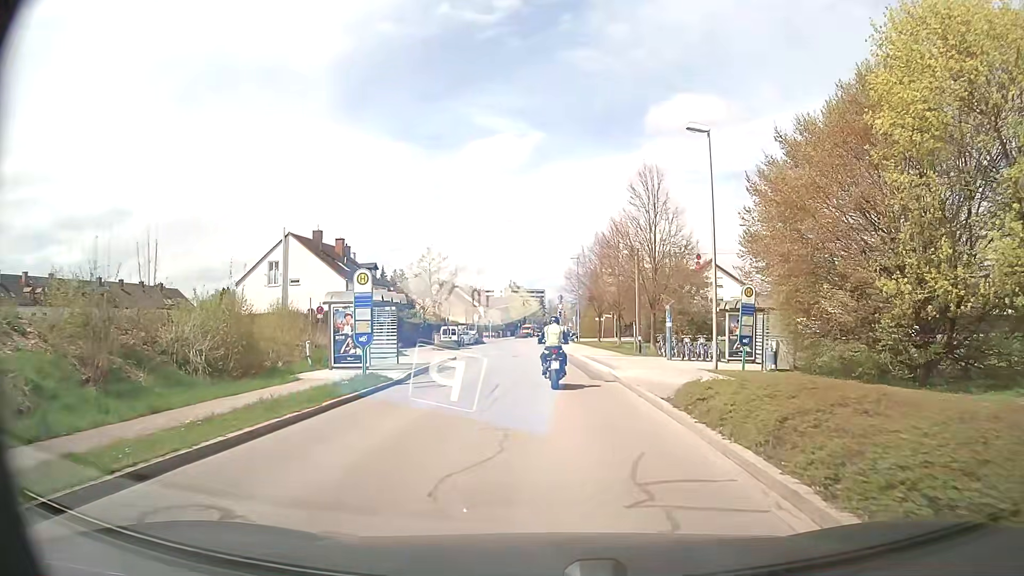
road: unclassified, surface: asphalt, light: Day
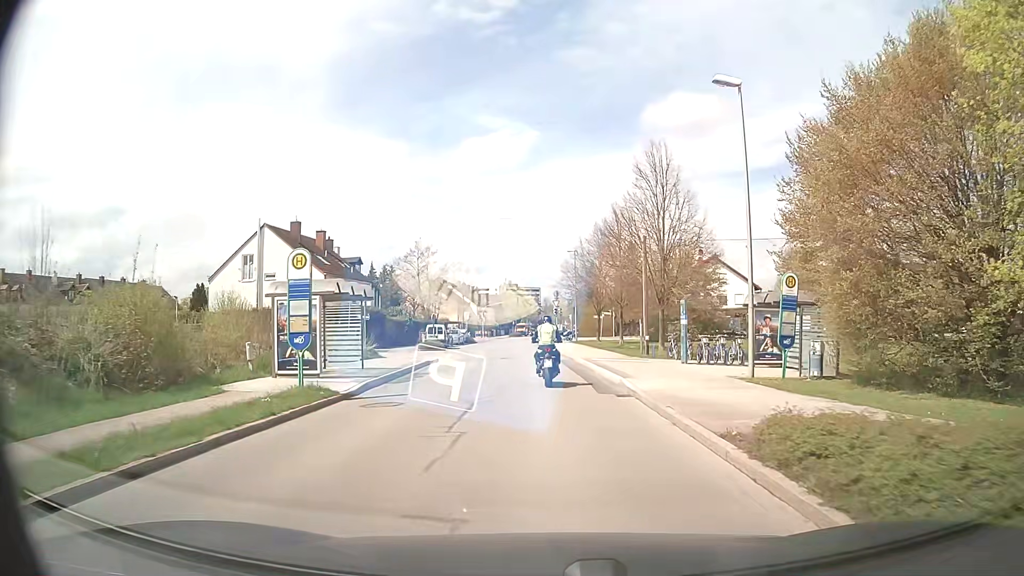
(0.0, +4.5) m; -1°
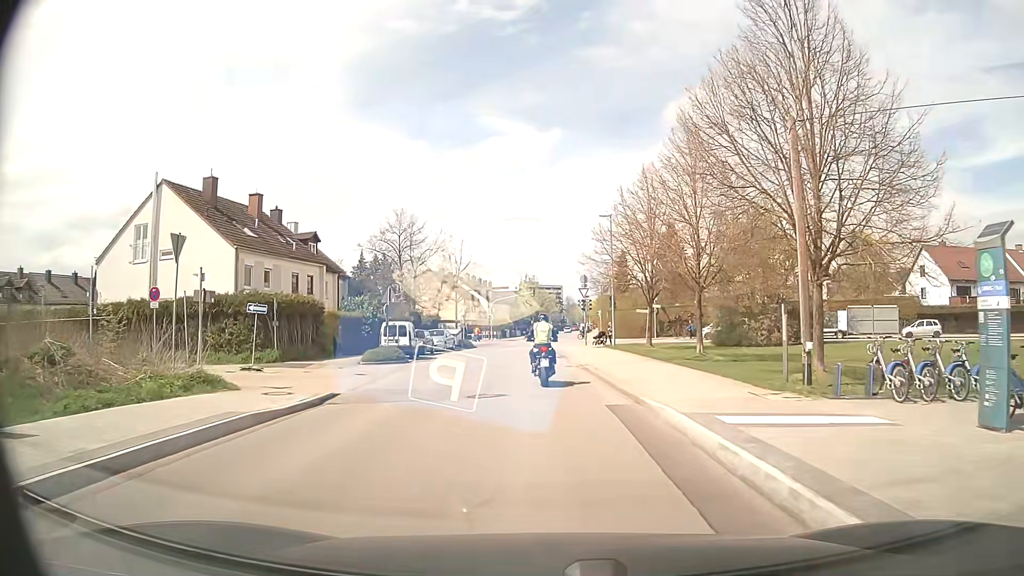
(0.0, +18.7) m; -1°
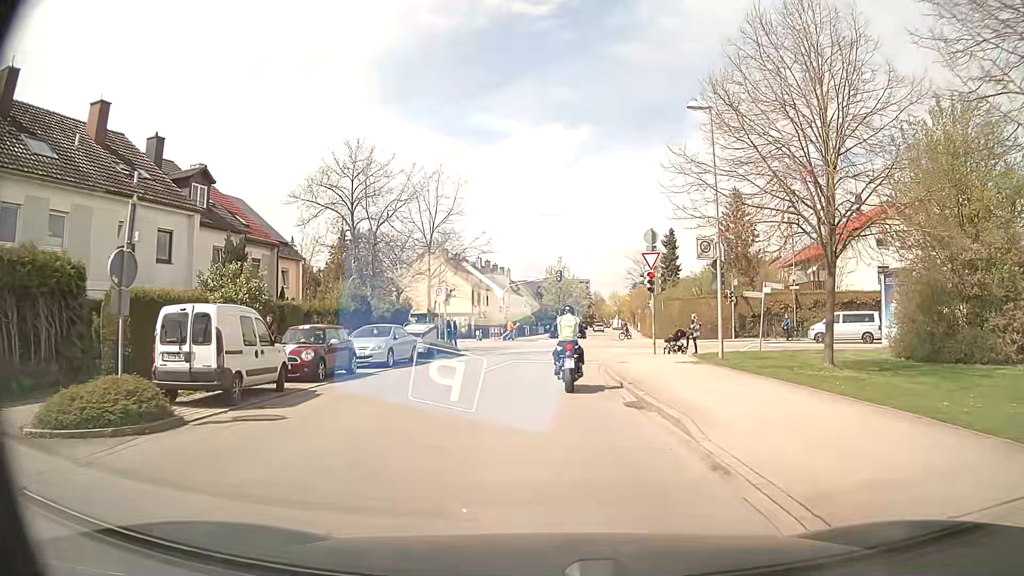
(-0.5, +20.6) m; -2°
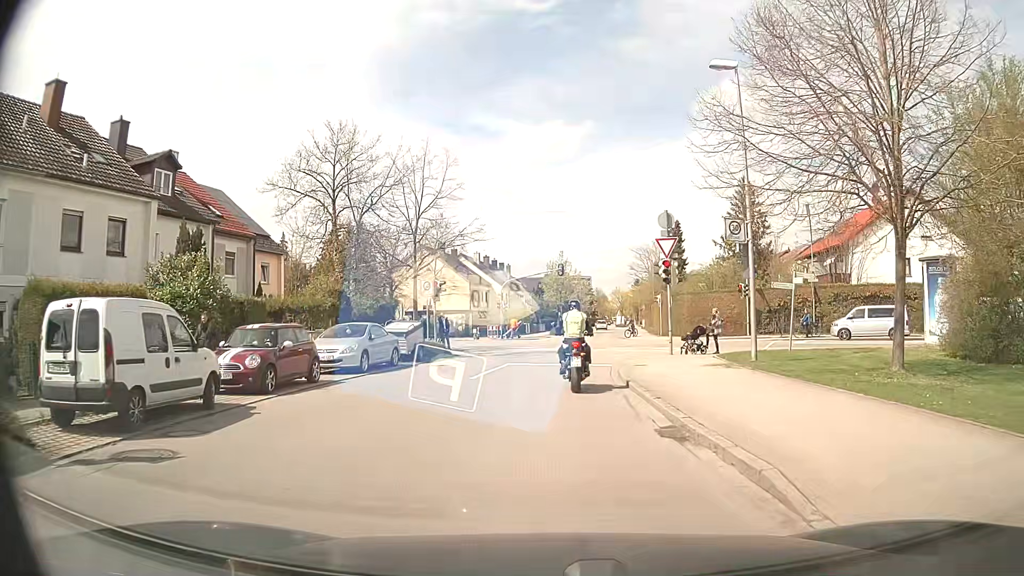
(0.0, +3.3) m; 0°
